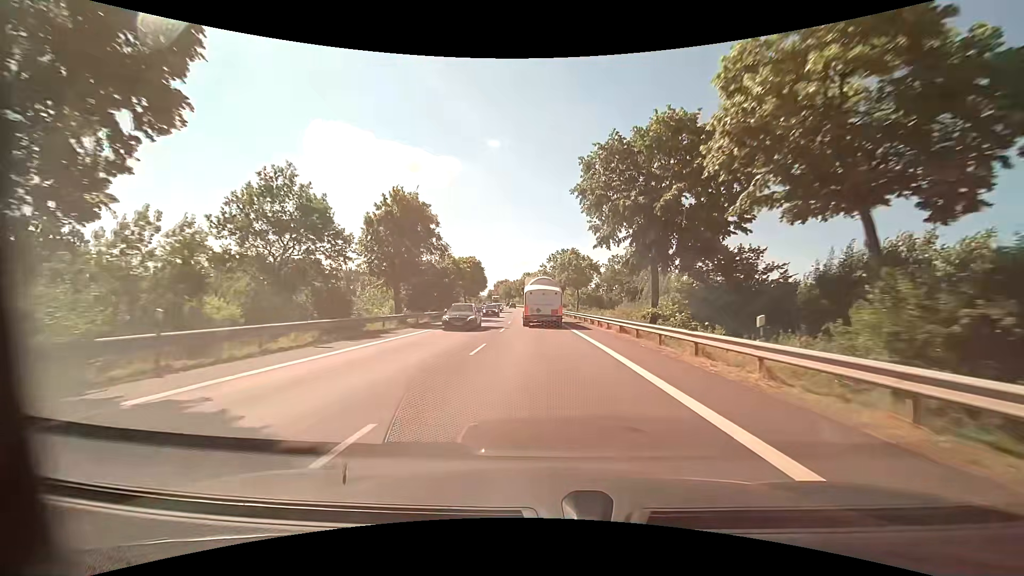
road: primary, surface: asphalt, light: Day
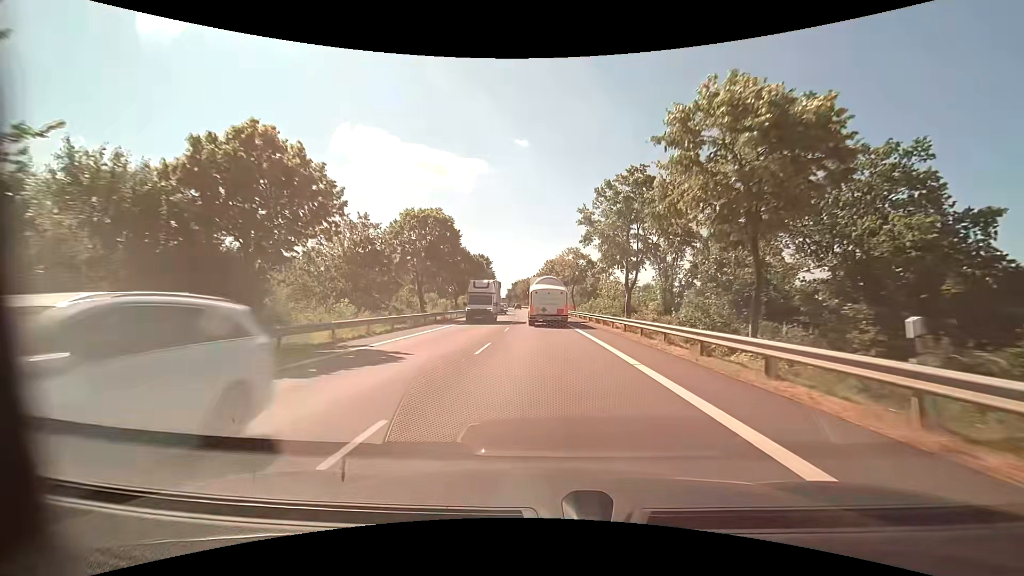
(-1.0, +48.1) m; -3°
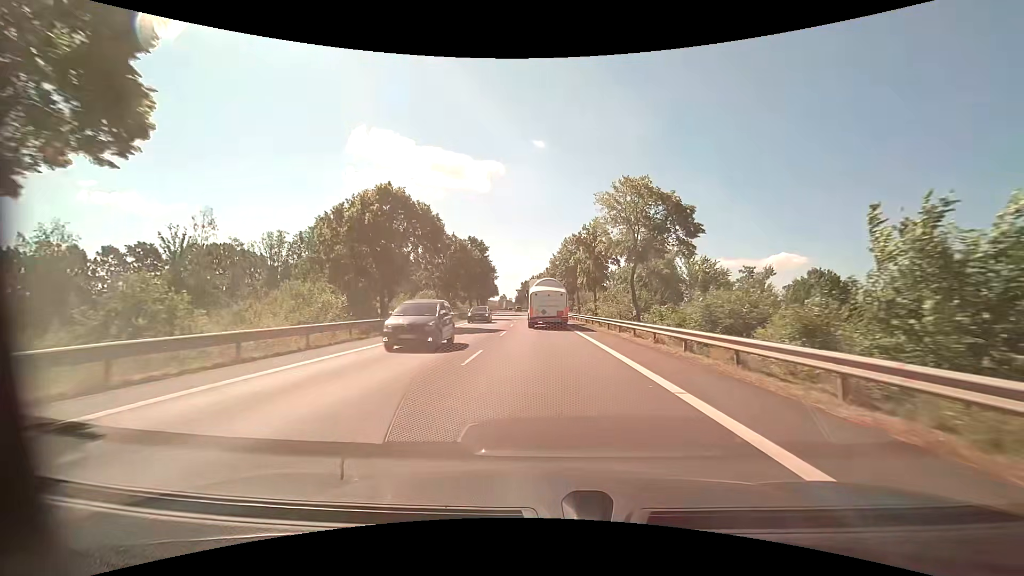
(-0.6, +38.5) m; -1°
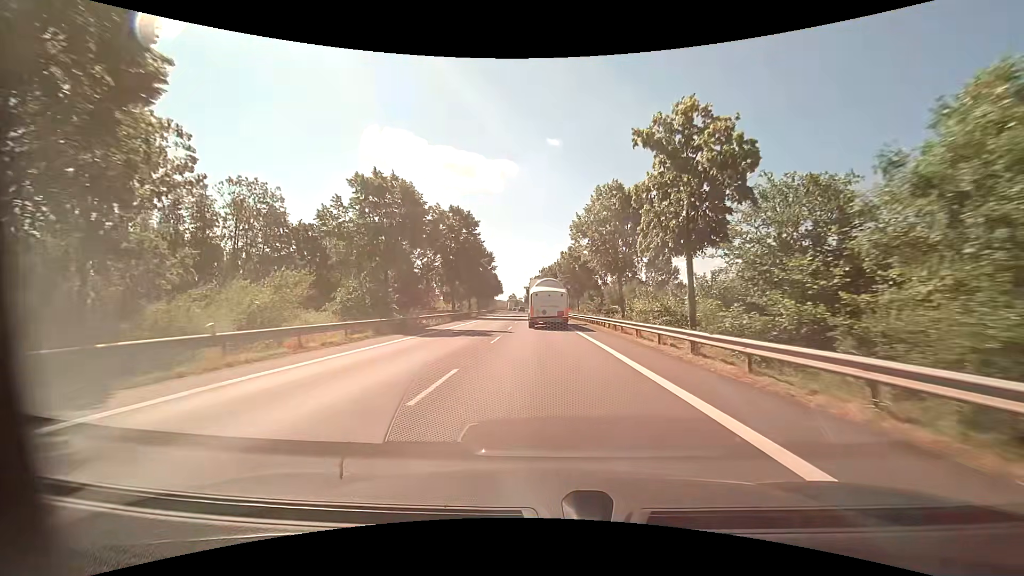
(-0.5, +28.8) m; -2°
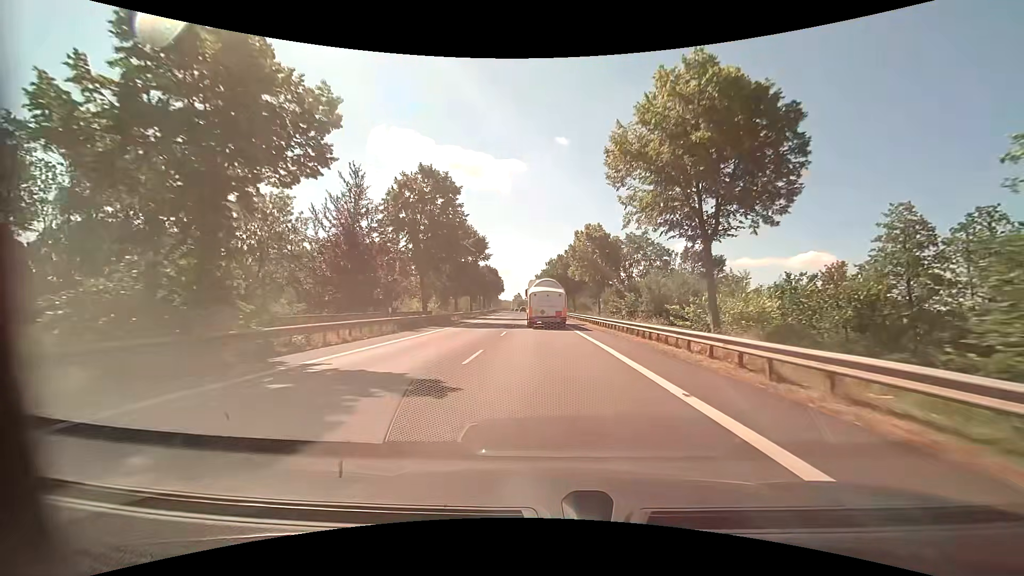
(-0.2, +19.2) m; -1°
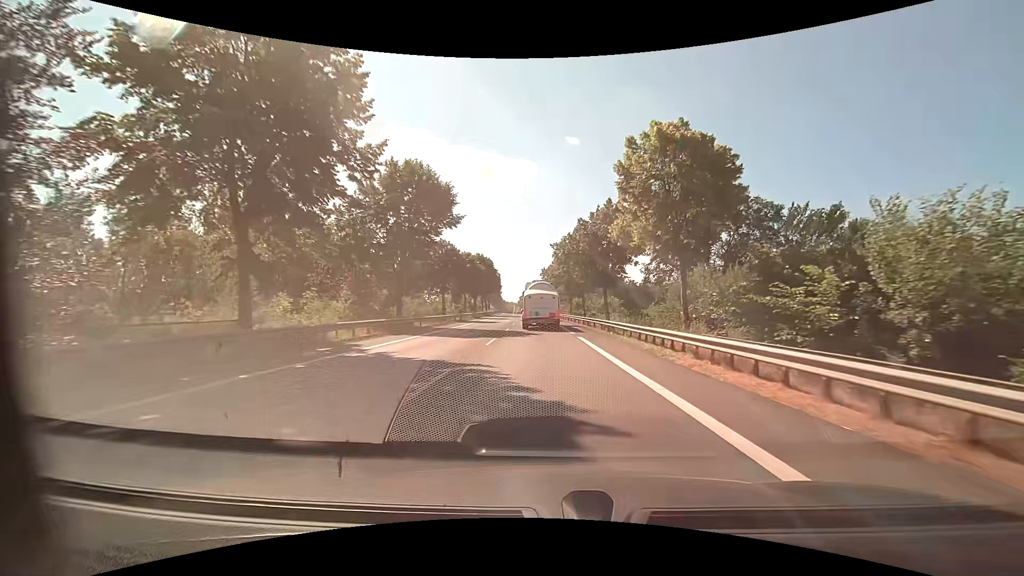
(-0.1, +29.2) m; -1°
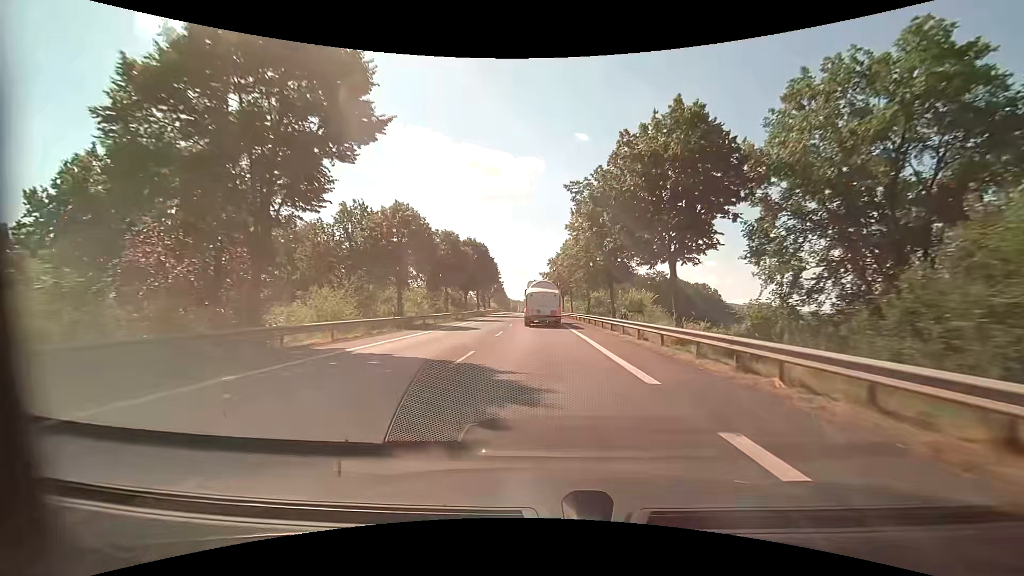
(-0.1, +19.9) m; -1°
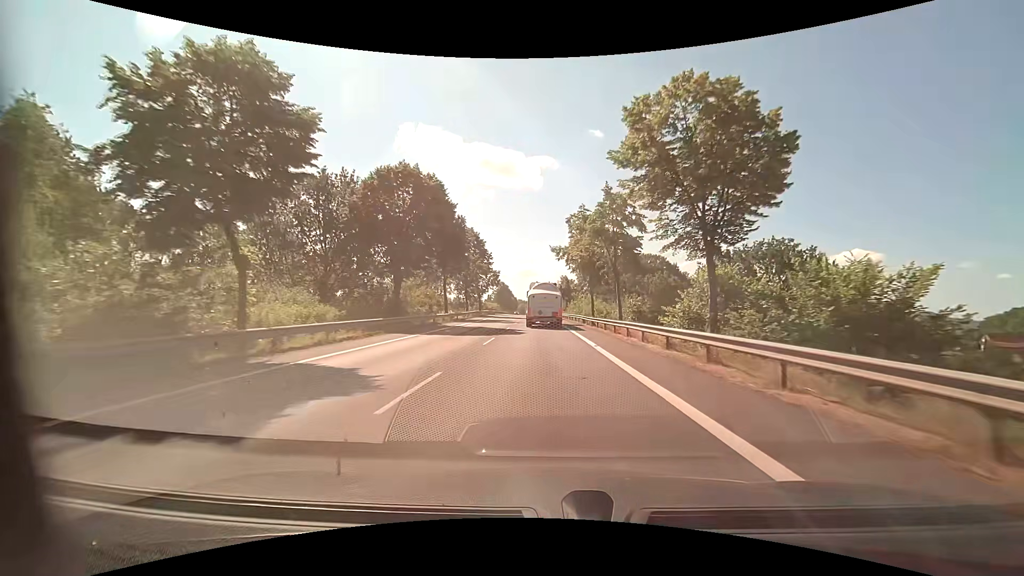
(-0.7, +41.0) m; -2°
(0, +10) (0, +20) (0, +30) (0, +40) (0, +50) (-1, +60) (-1, +70) (-1, +80) (-2, +90) (-2, +100) m
